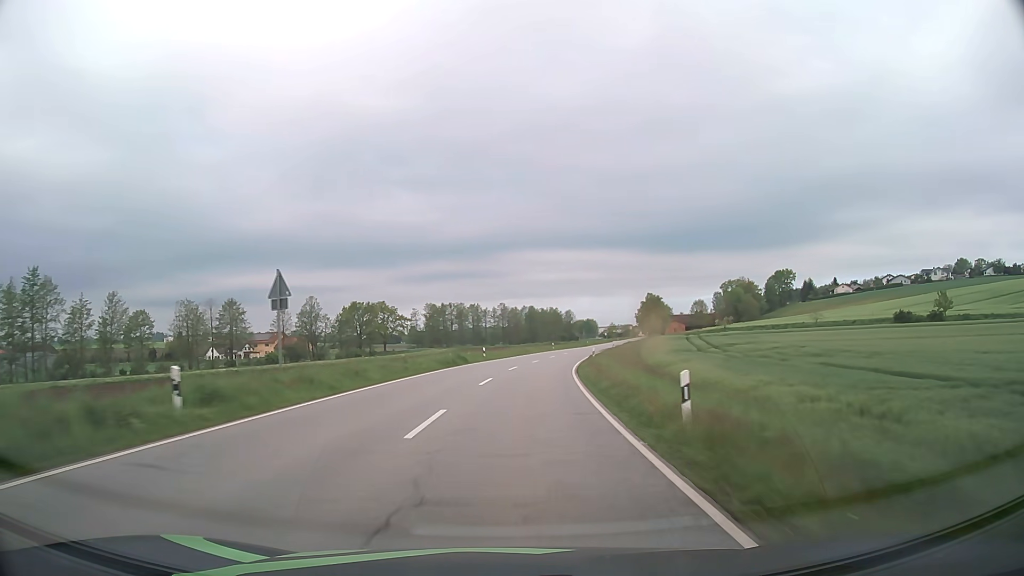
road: secondary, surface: asphalt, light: Day
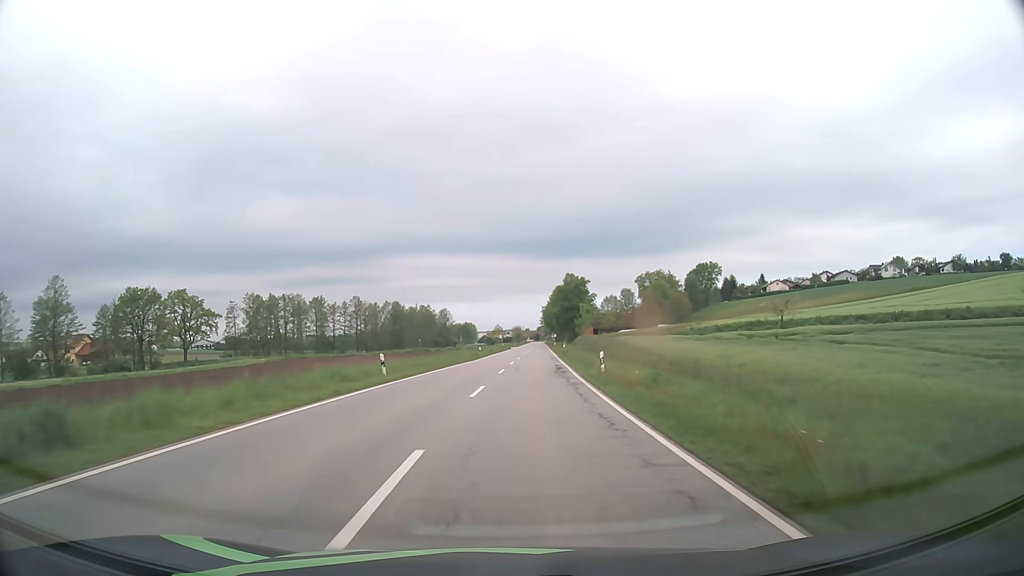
(+6.4, +64.5) m; +11°
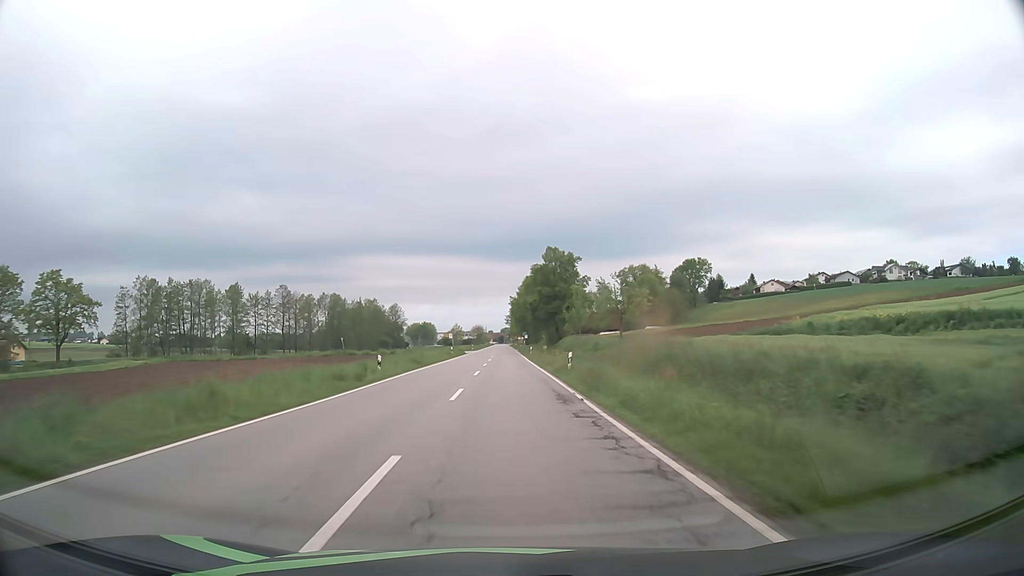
(+1.3, +36.1) m; +3°
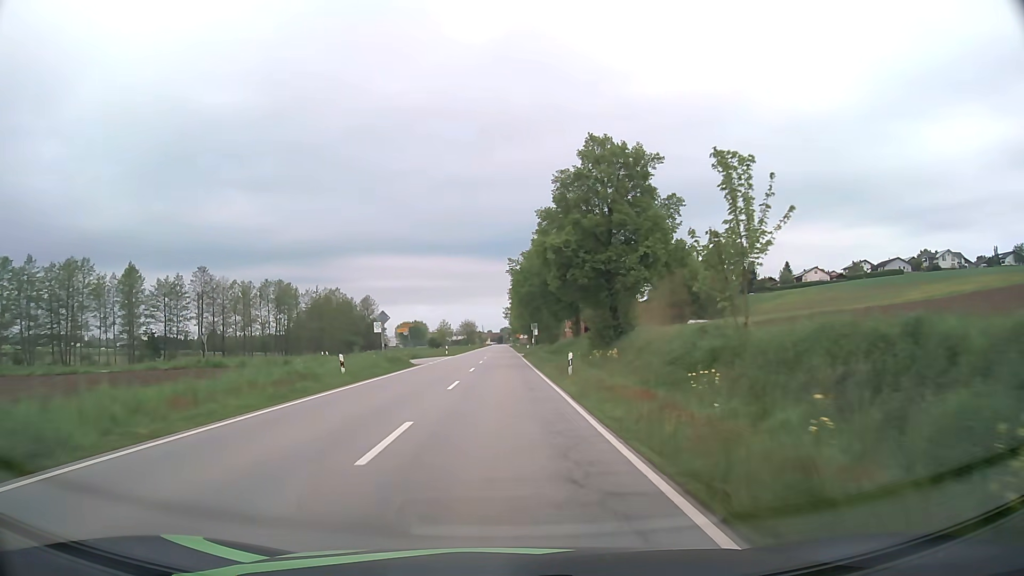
(+0.2, +44.9) m; 0°
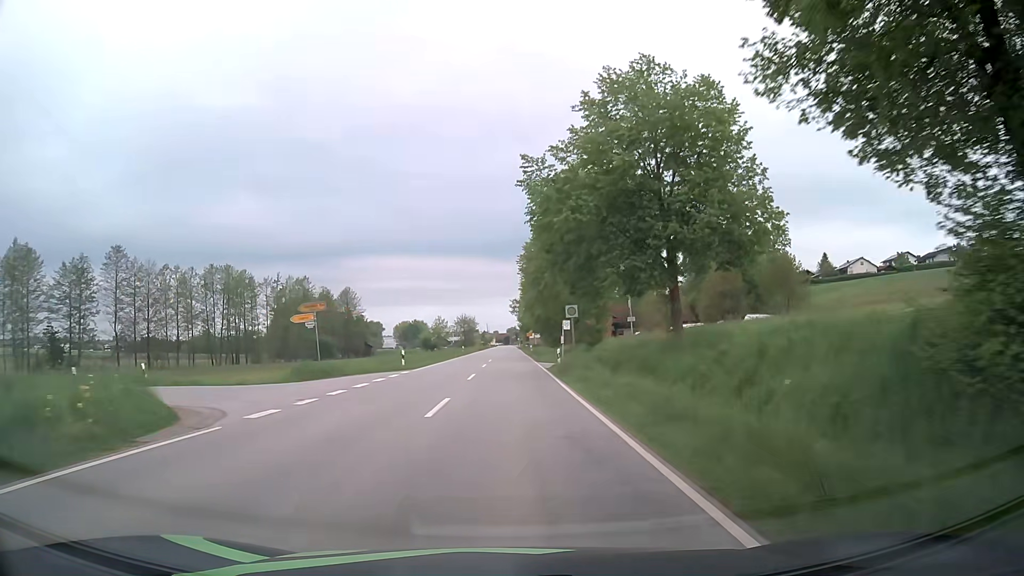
(-0.2, +31.3) m; -1°
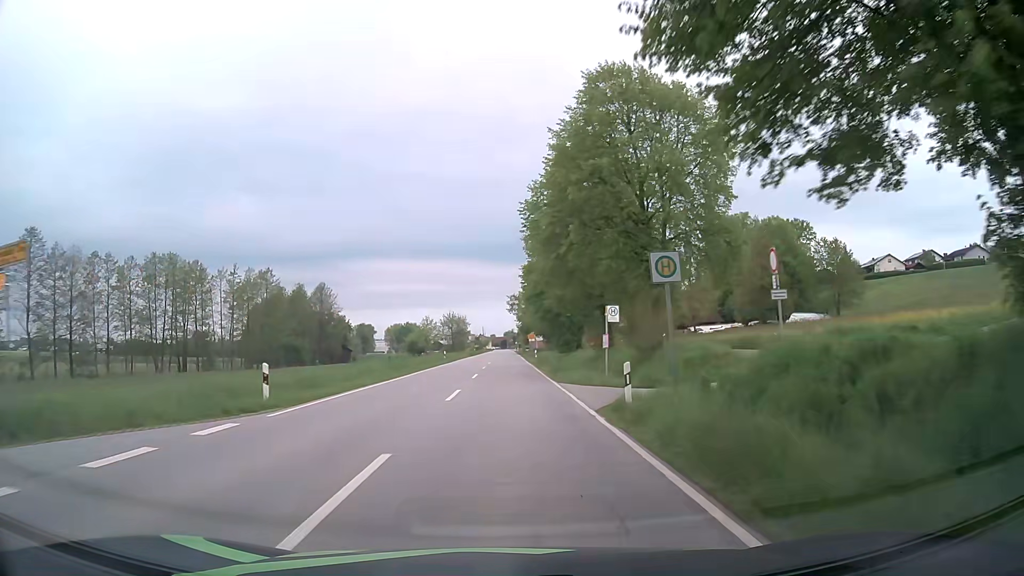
(0.0, +19.7) m; 0°
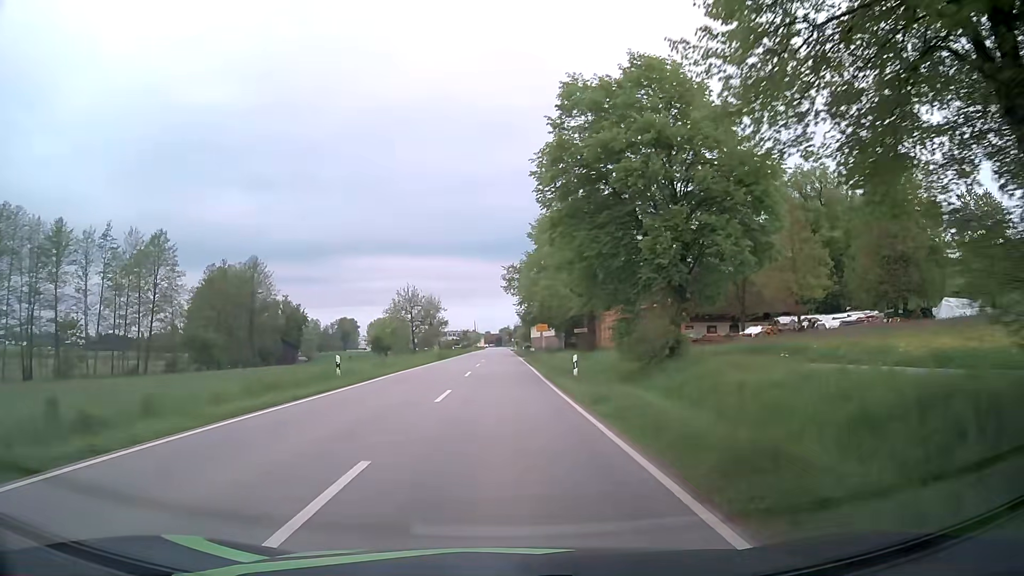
(+0.2, +36.6) m; +1°
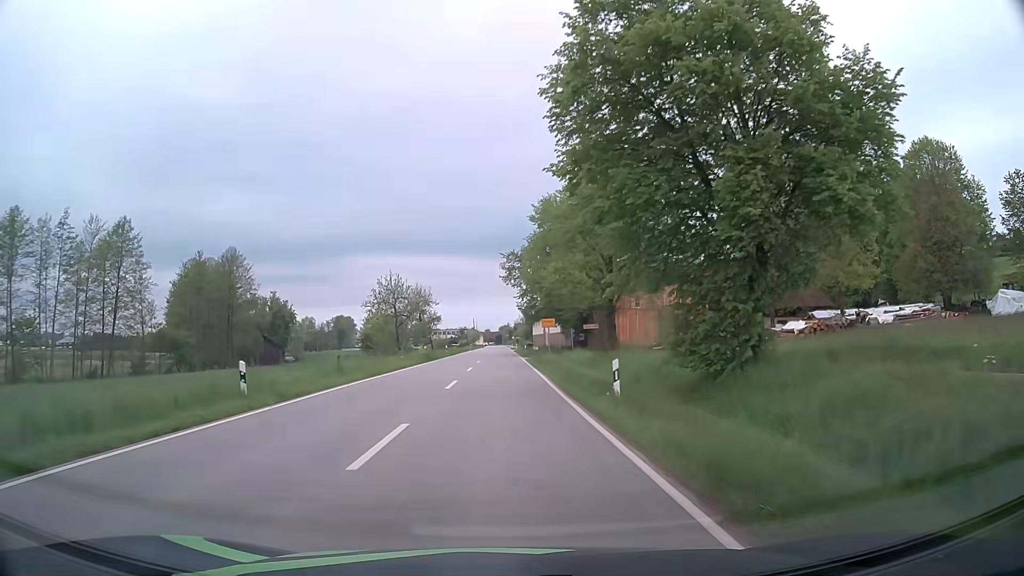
(0.0, +8.5) m; 0°
(0, +10) (0, +20) (0, +30) (0, +40) (-1, +50) (-1, +60) (-1, +70) (-1, +80) (-1, +90) (-1, +100) m
